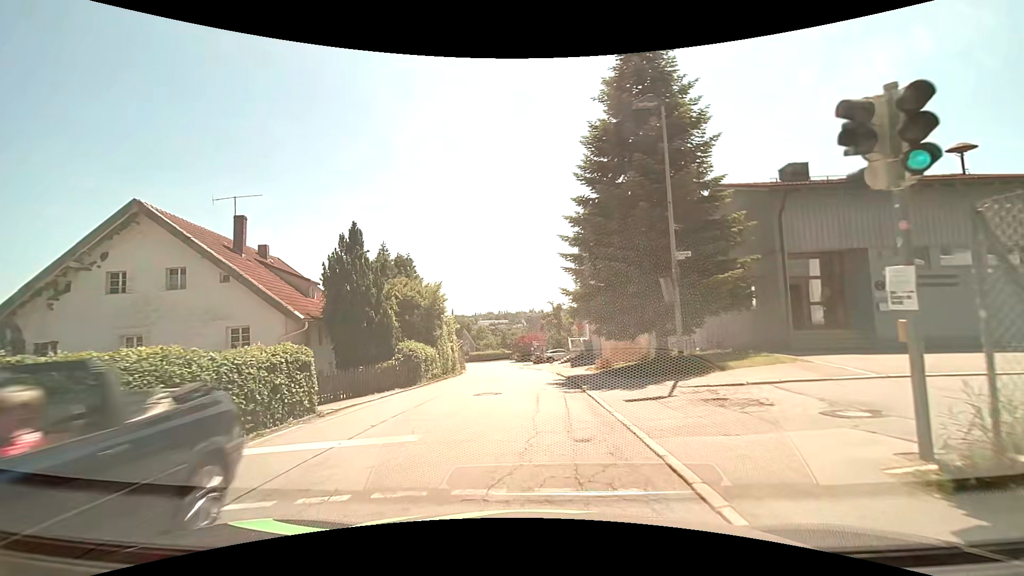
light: Day
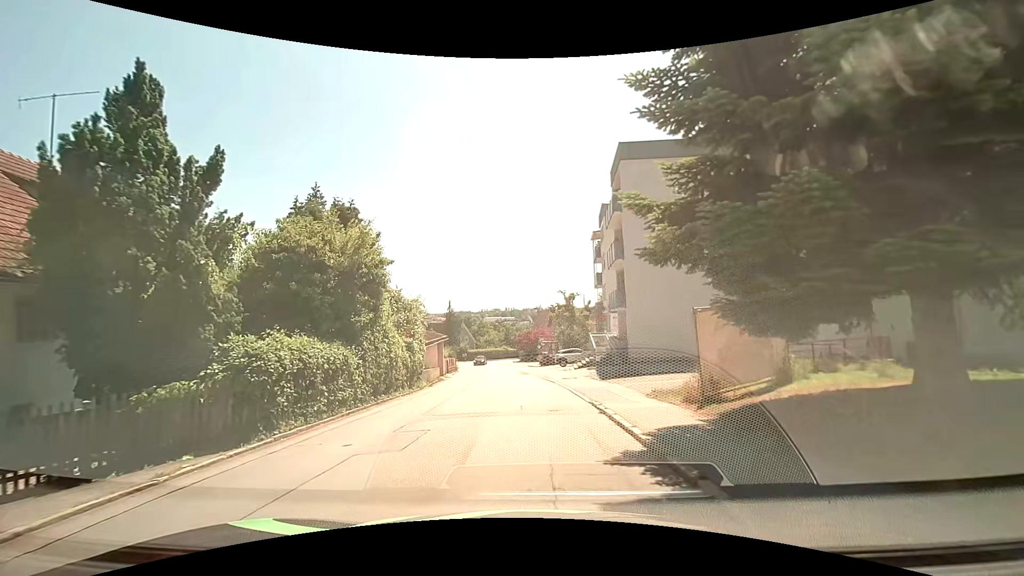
(-0.1, +13.1) m; -1°
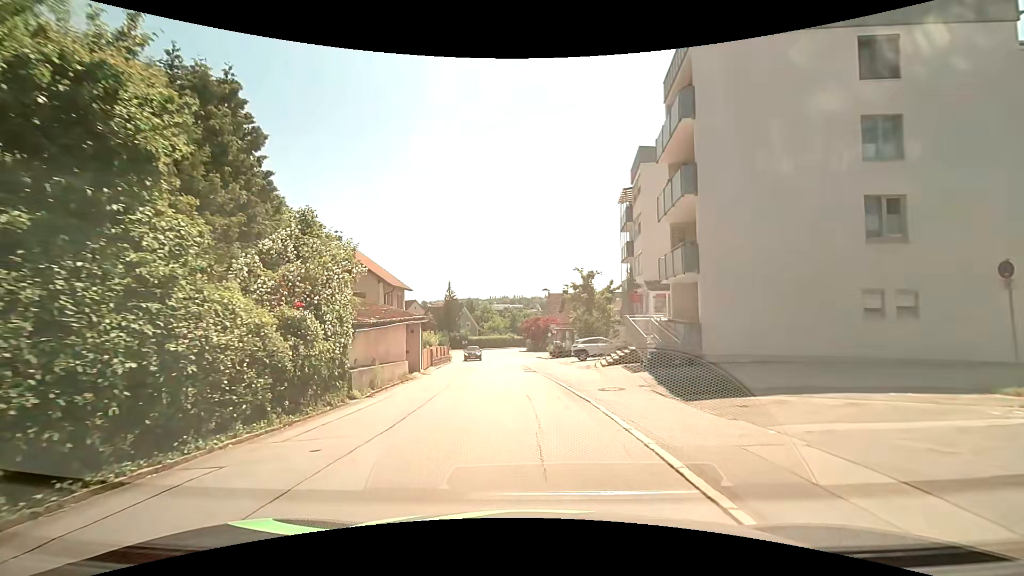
(-0.1, +10.9) m; -1°
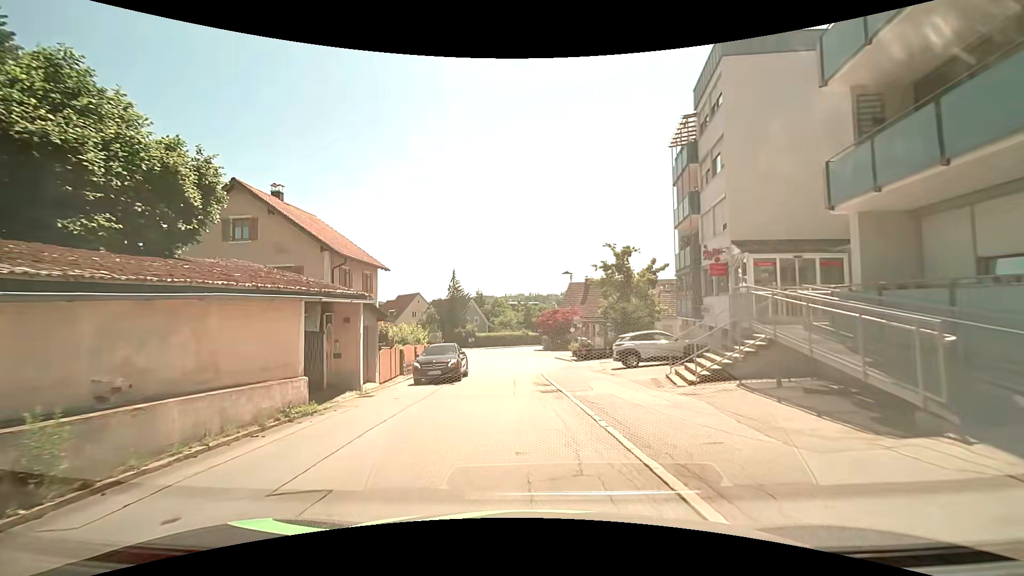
(0.0, +12.1) m; -1°
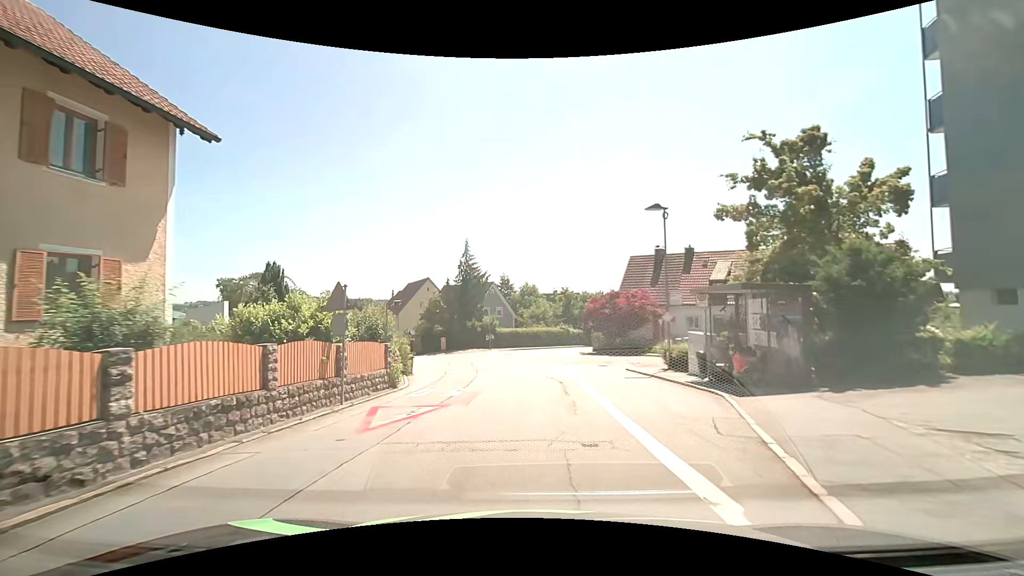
(-1.1, +22.1) m; -5°
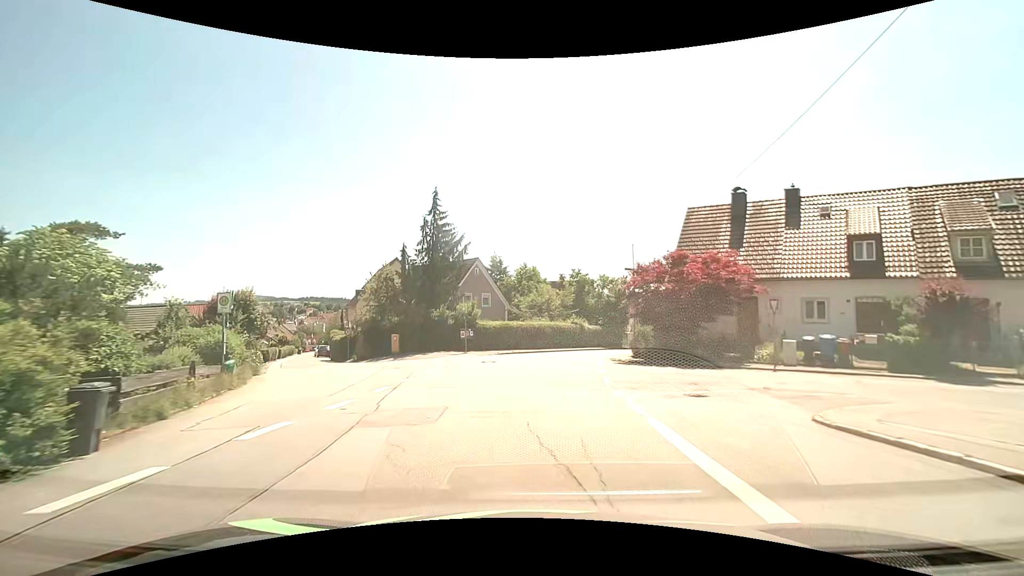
(+0.3, +18.7) m; +2°
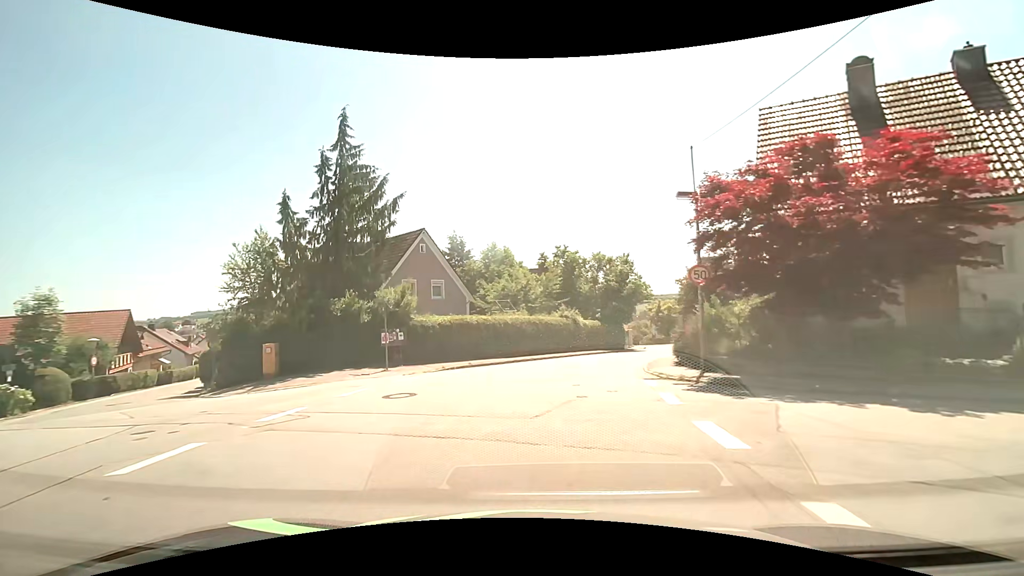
(+0.1, +13.9) m; +3°
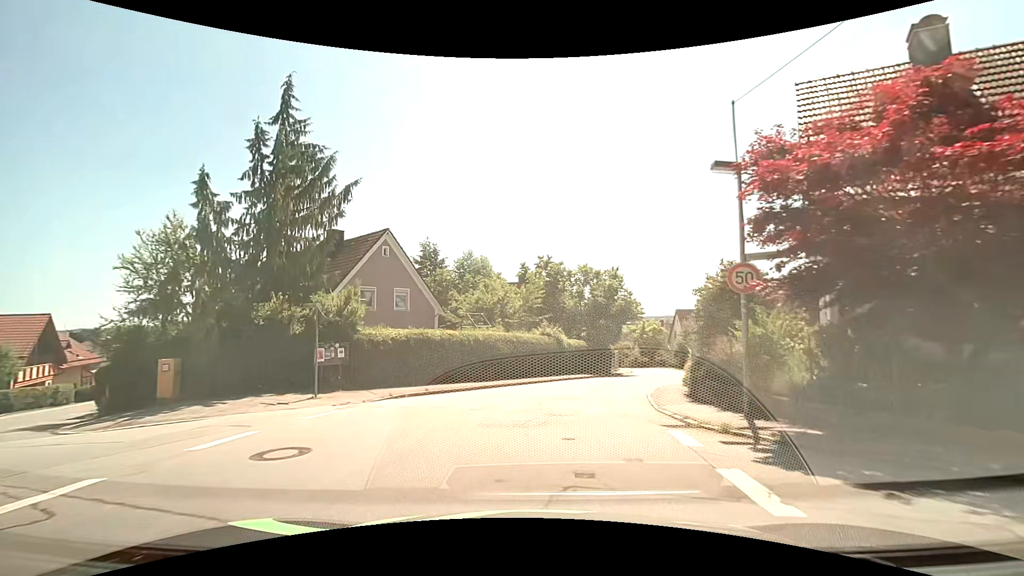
(0.0, +4.2) m; 0°
(+1, +10) (+3, +20) (+7, +29) (+11, +38) (+14, +48) (+15, +57) (+15, +67) (+15, +77) (+15, +87) (+14, +97) m
